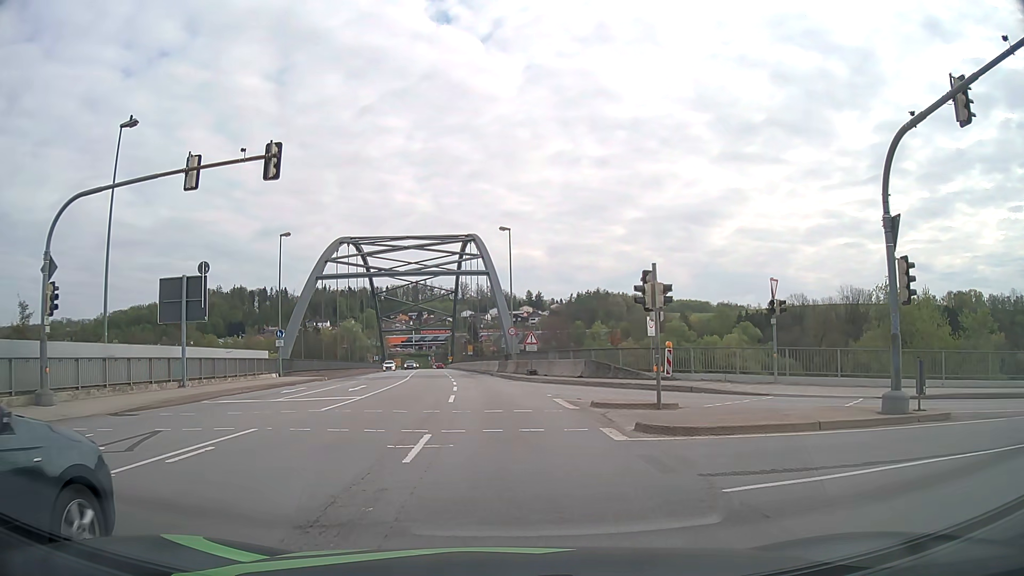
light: Day
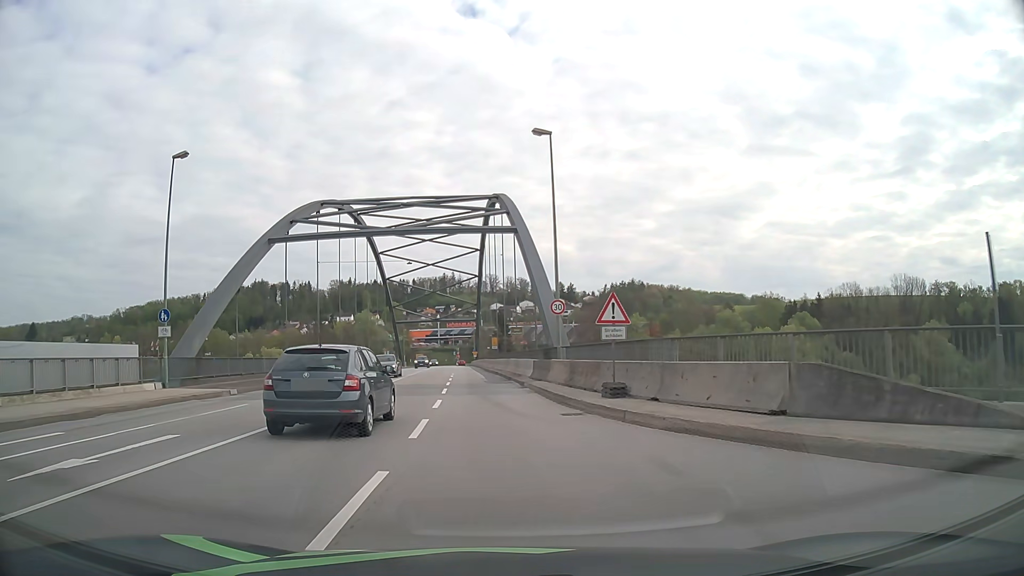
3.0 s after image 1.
(-0.4, +21.1) m; -4°
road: primary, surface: asphalt
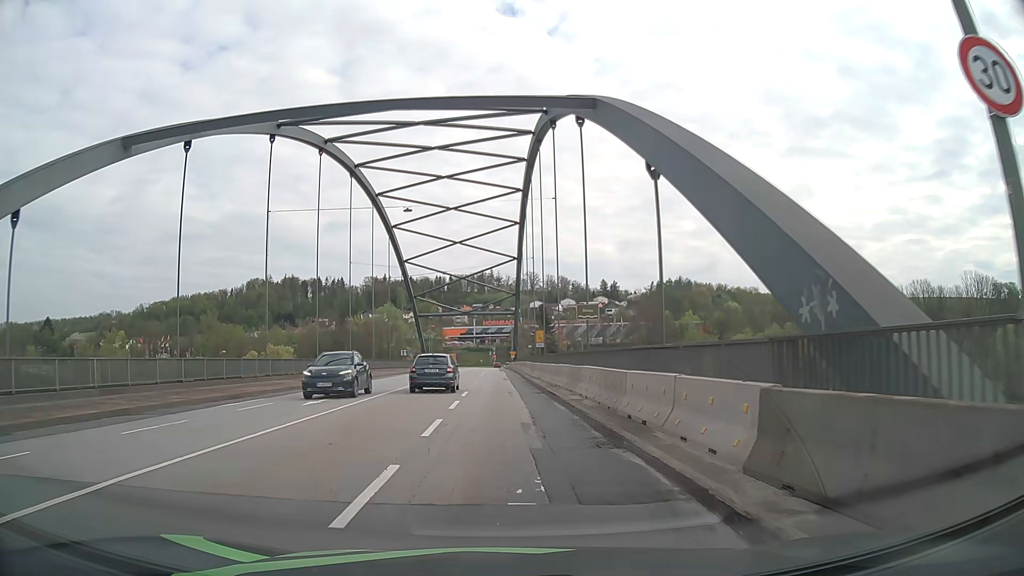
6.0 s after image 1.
(-0.4, +23.5) m; -2°
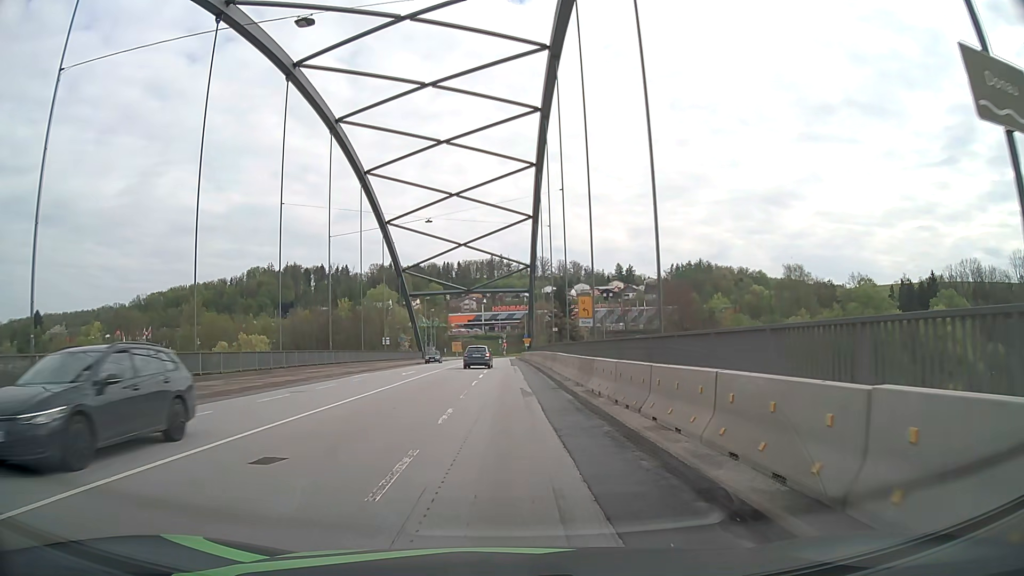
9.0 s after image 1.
(-0.4, +23.3) m; -1°
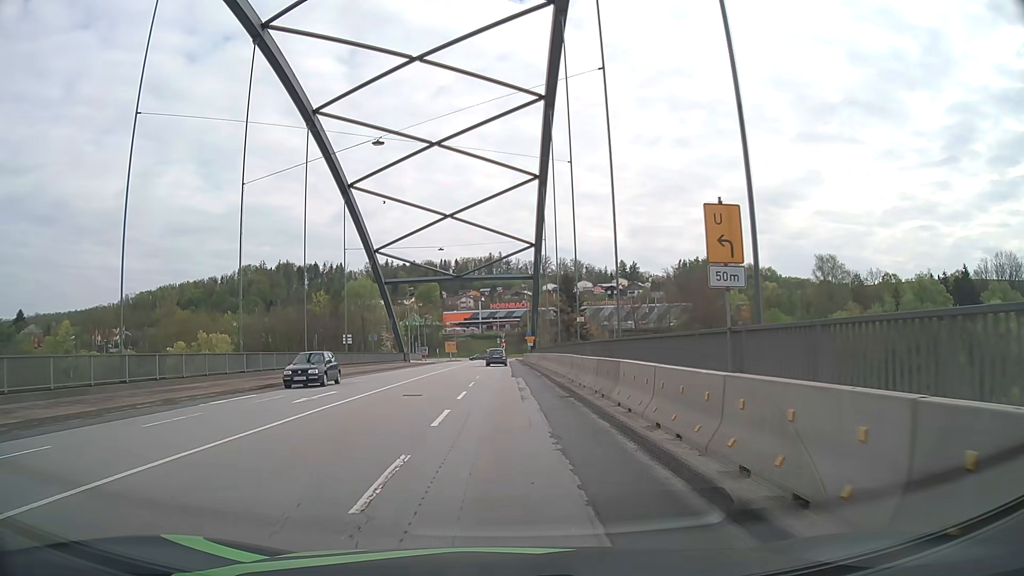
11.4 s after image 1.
(-0.1, +18.5) m; 0°
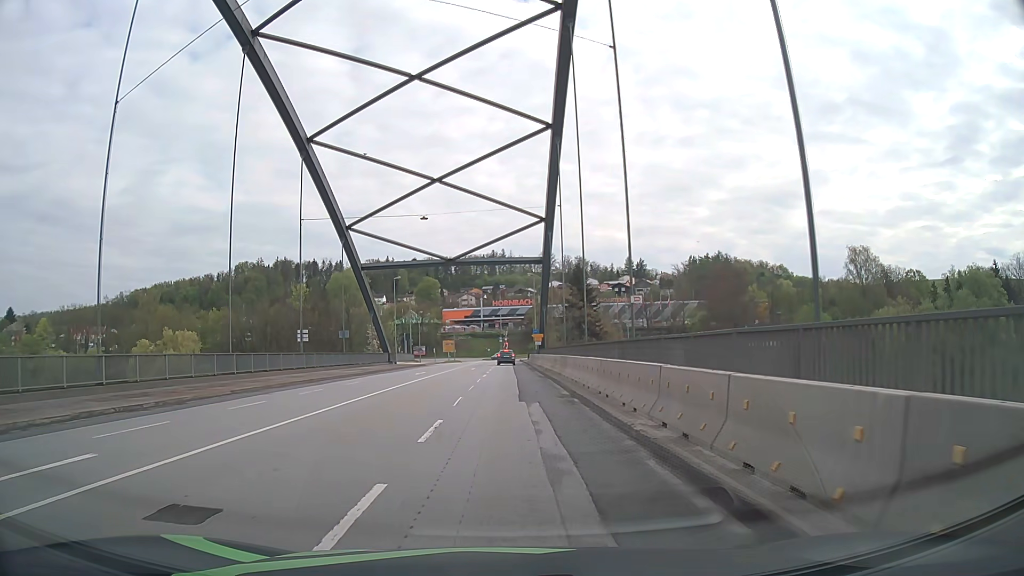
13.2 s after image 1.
(-0.1, +13.9) m; -1°
